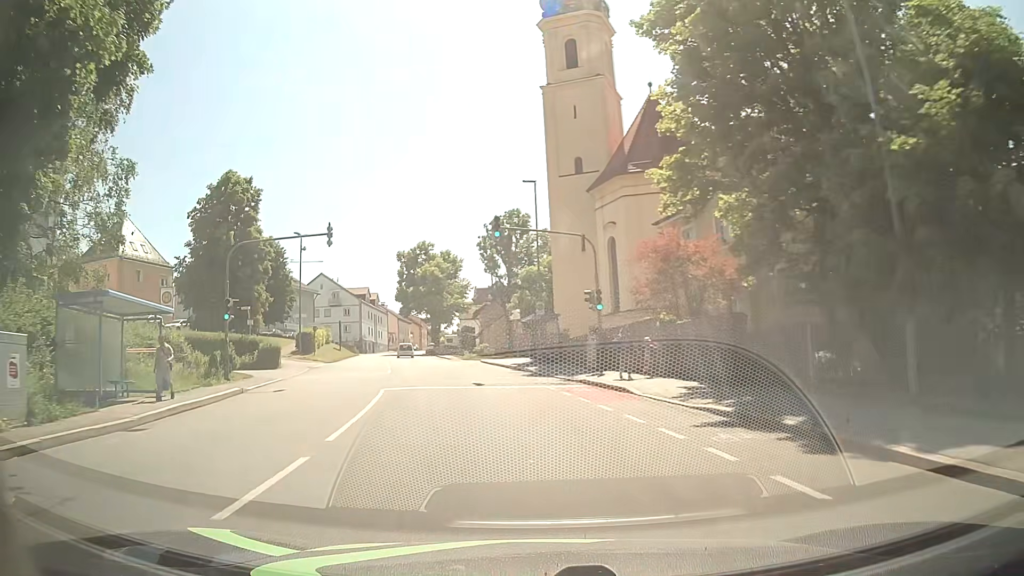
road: tertiary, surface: asphalt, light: Day
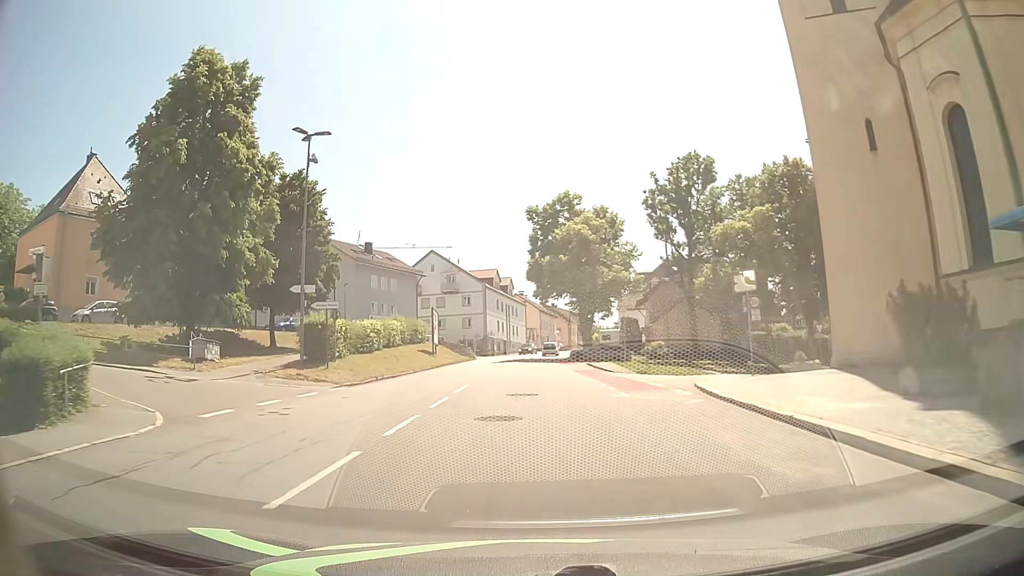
(-4.3, +29.8) m; -14°
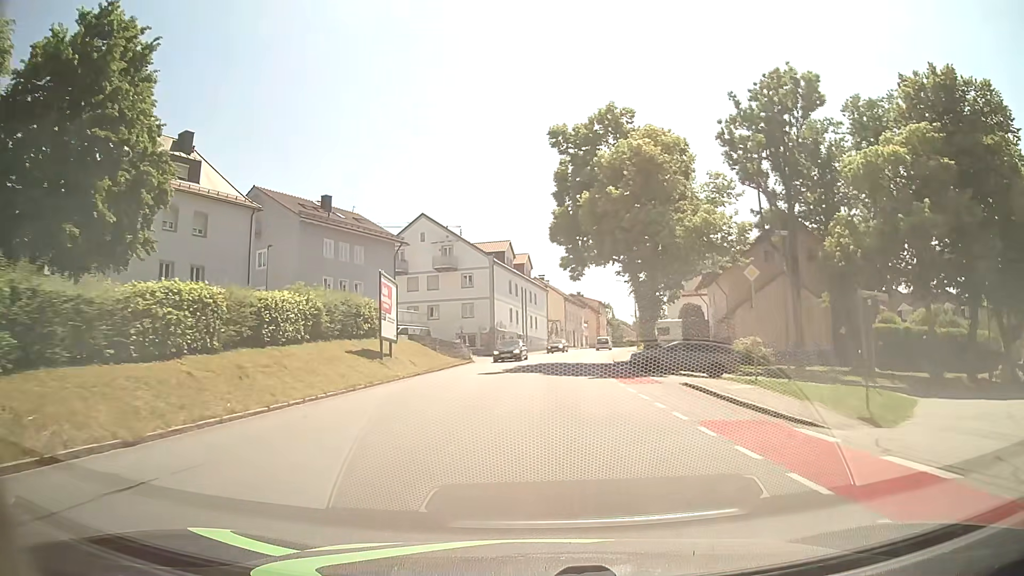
(-0.6, +23.3) m; -2°
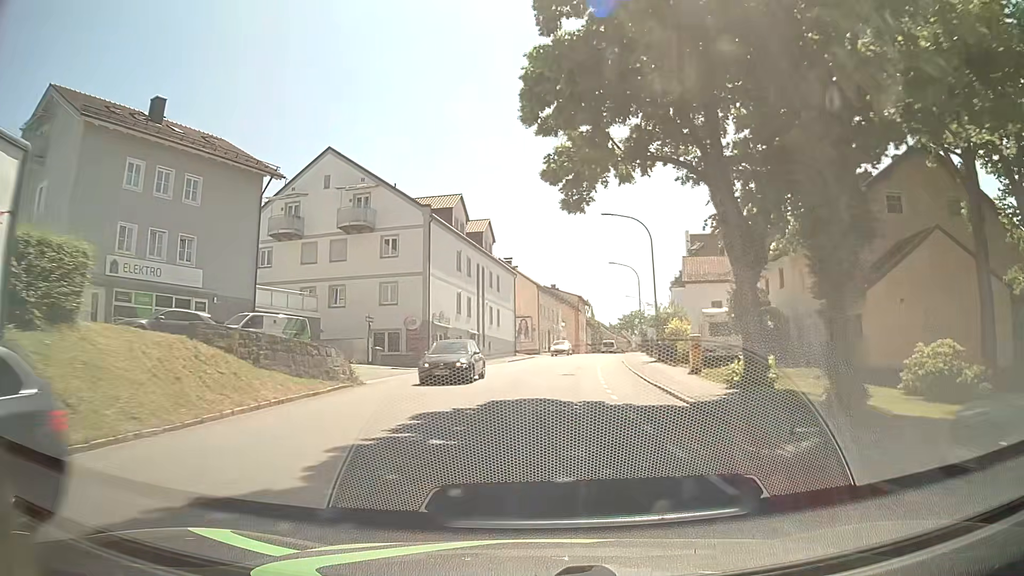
(+0.4, +23.9) m; +2°
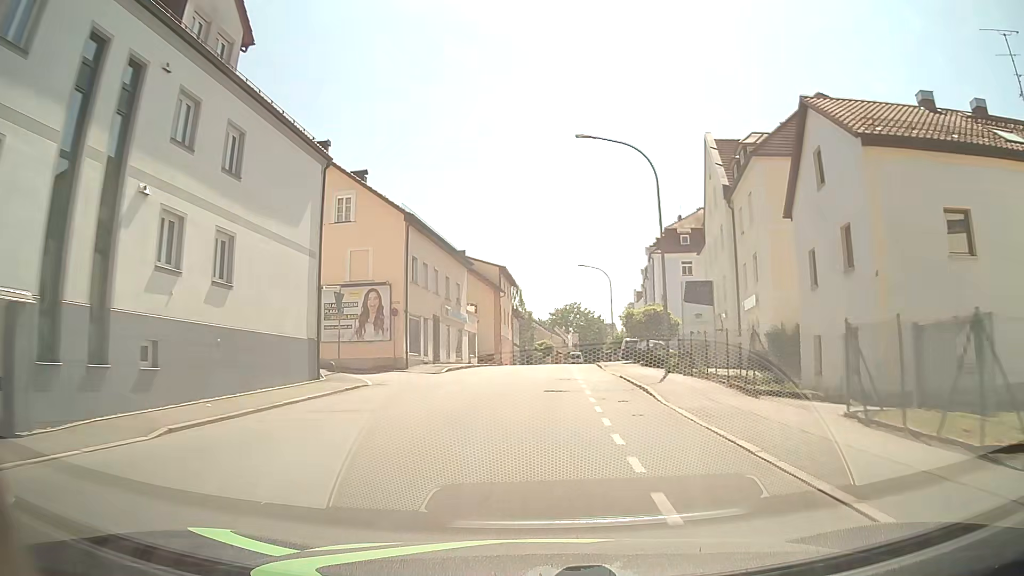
(+2.8, +40.9) m; +7°
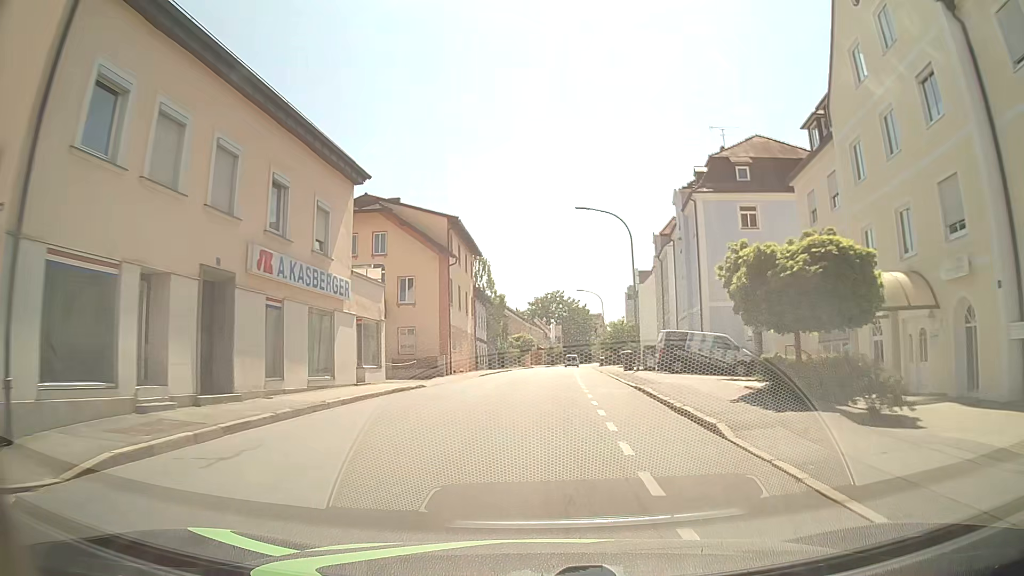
(+0.3, +24.8) m; +2°
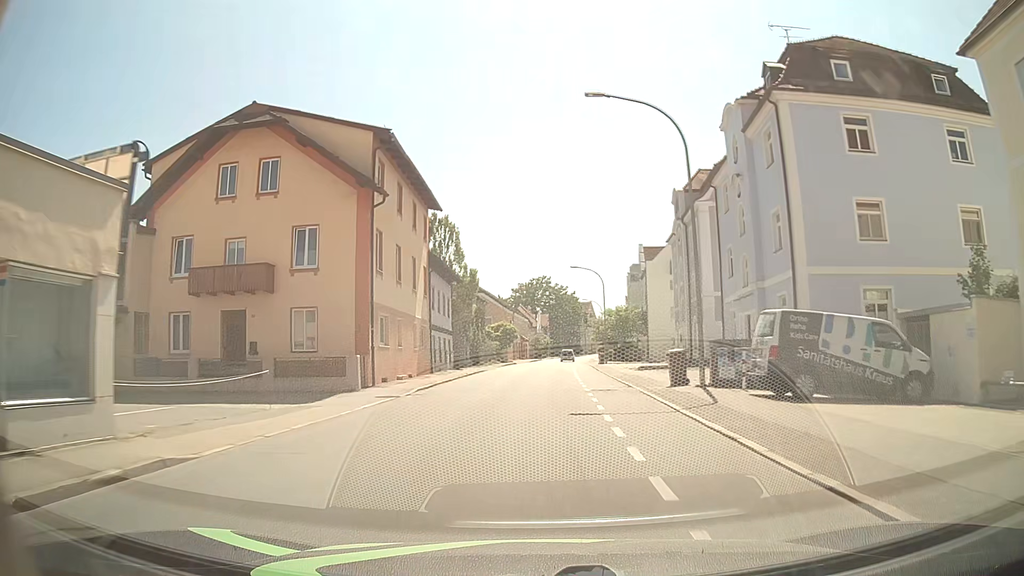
(+0.1, +16.4) m; +1°
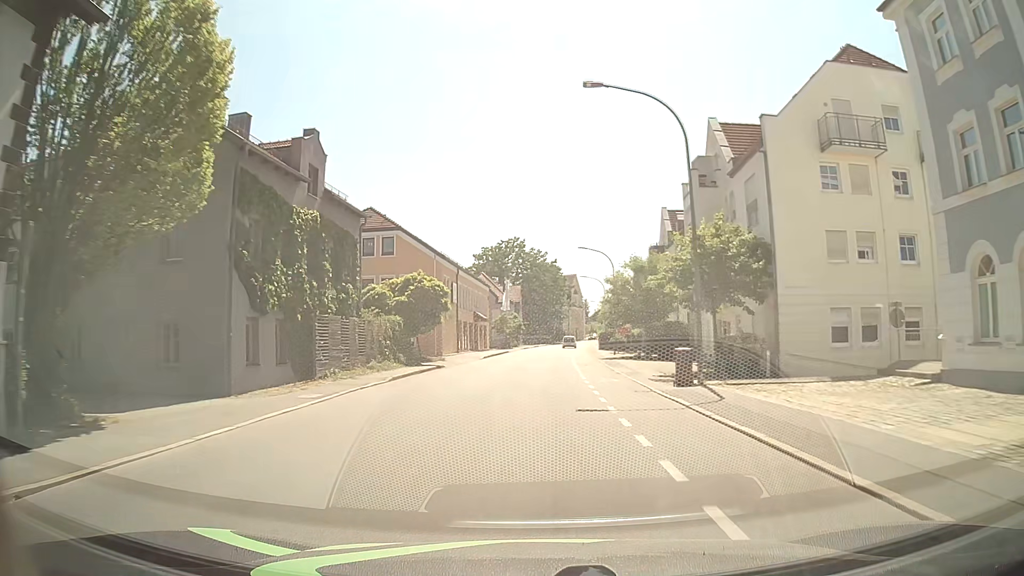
(+1.0, +41.8) m; +2°
(0, +10) (0, +20) (0, +30) (+1, +40) (+1, +50) (+2, +60) (+3, +70) (+4, +80) (+4, +90) (+5, +100) m
